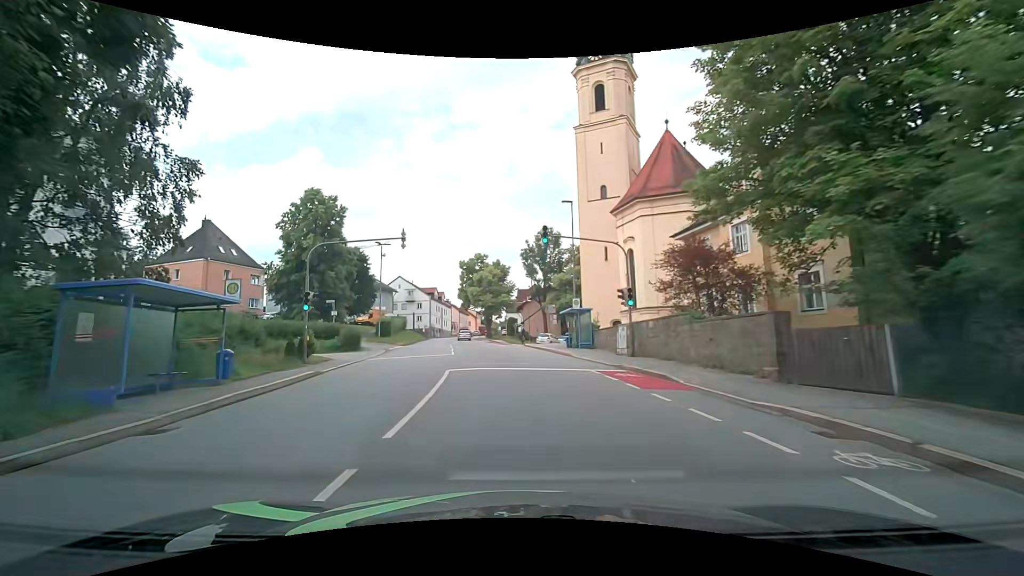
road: tertiary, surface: asphalt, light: Day
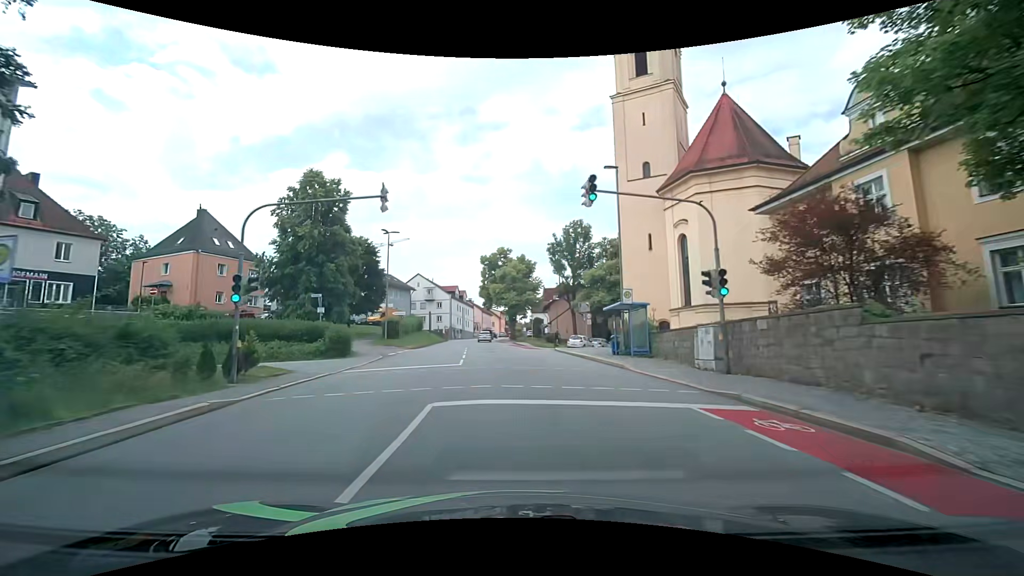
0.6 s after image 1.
(-0.1, +7.6) m; -2°
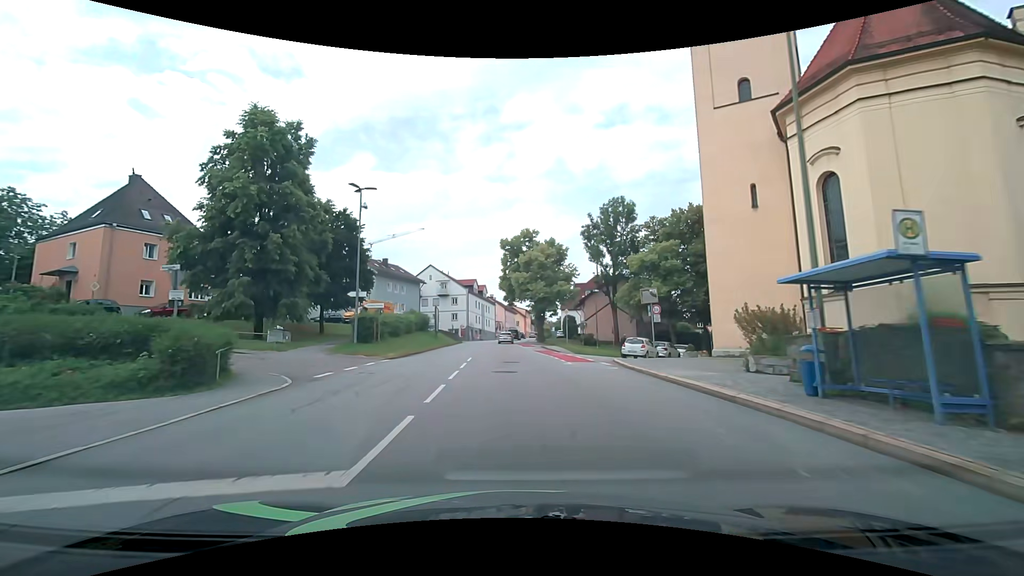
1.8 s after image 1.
(-0.4, +15.2) m; -3°
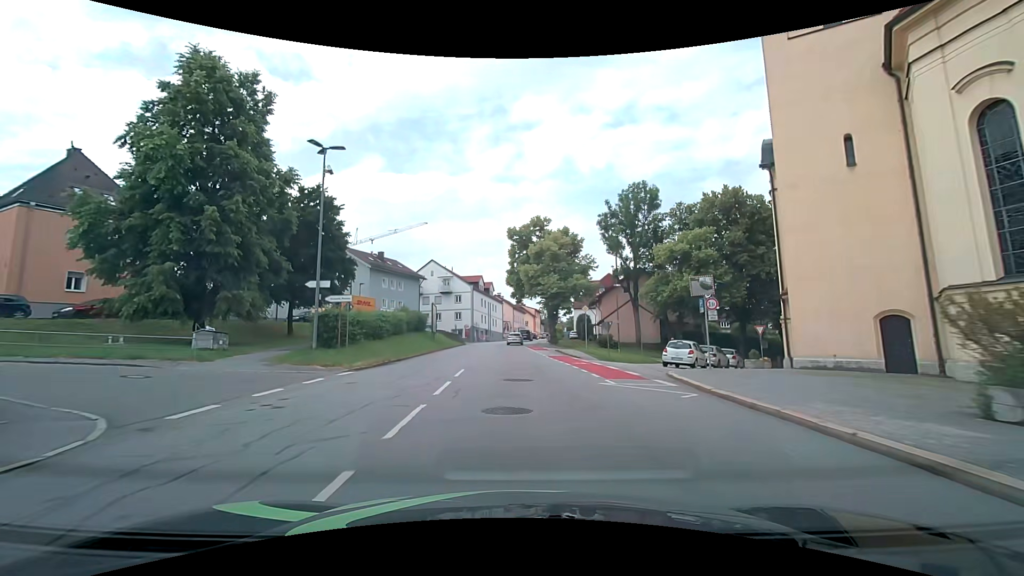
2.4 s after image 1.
(-0.1, +7.6) m; -2°
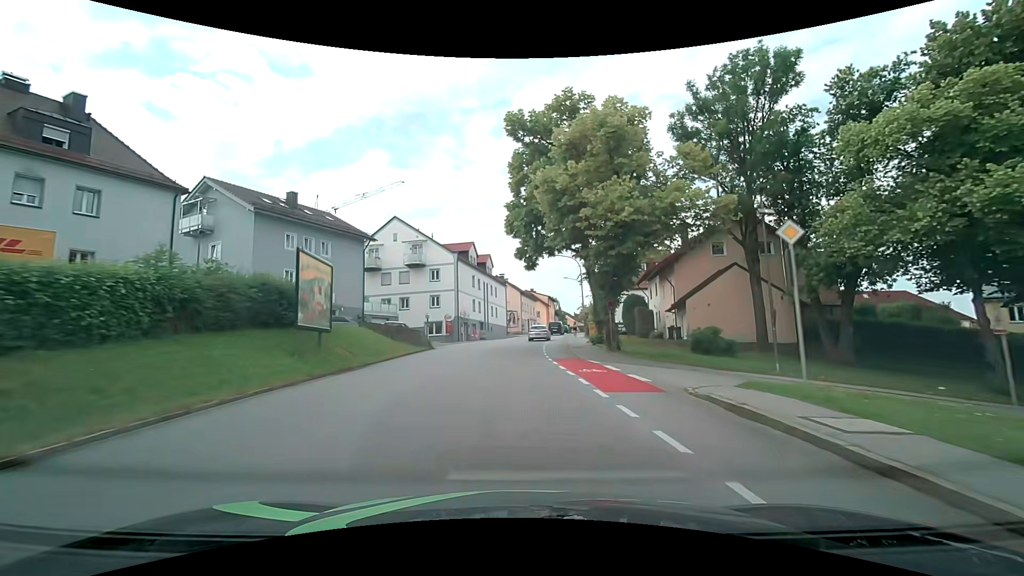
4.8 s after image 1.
(-0.2, +30.1) m; -1°
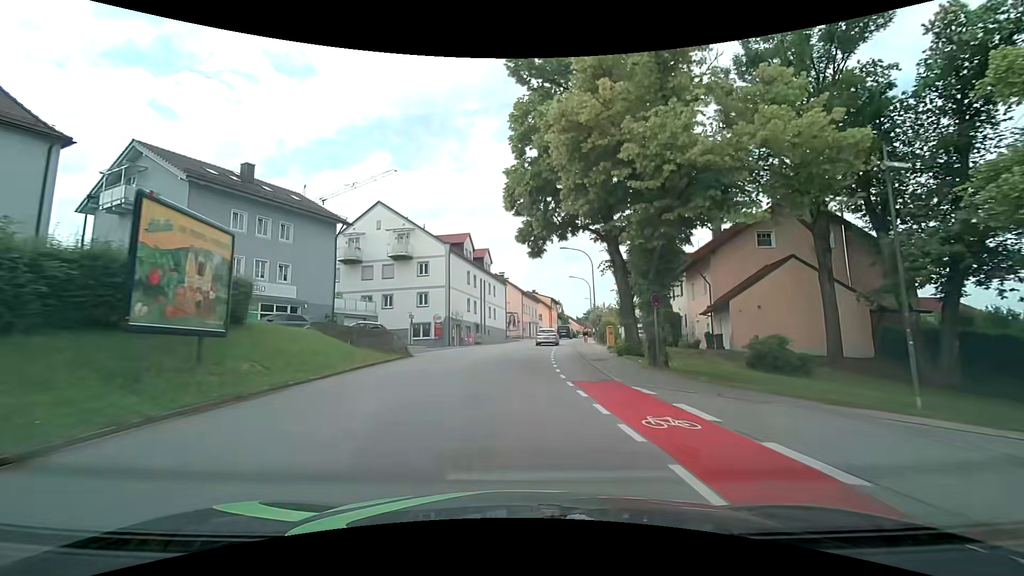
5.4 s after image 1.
(0.0, +7.4) m; 0°
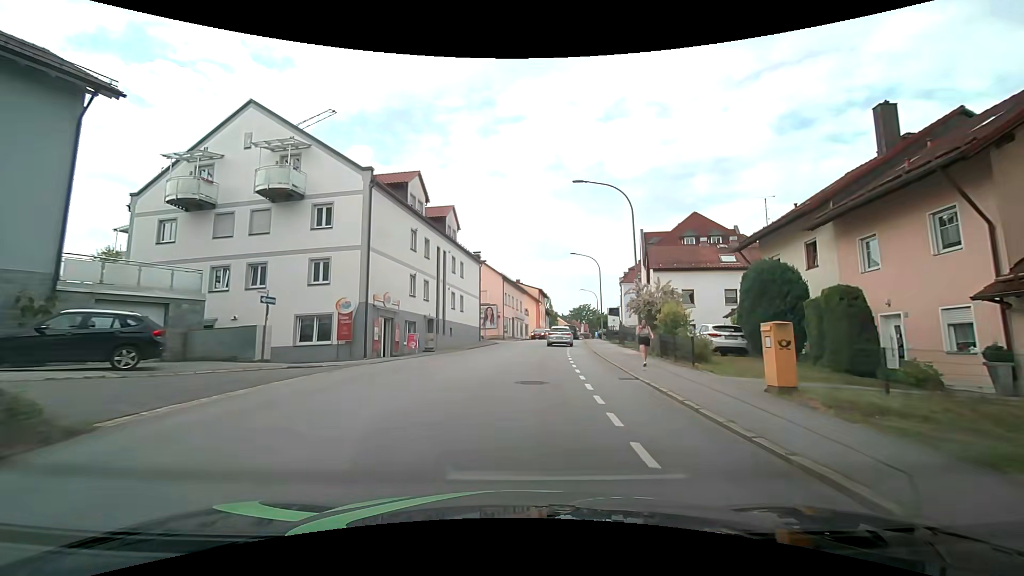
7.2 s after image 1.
(+0.1, +20.9) m; +1°
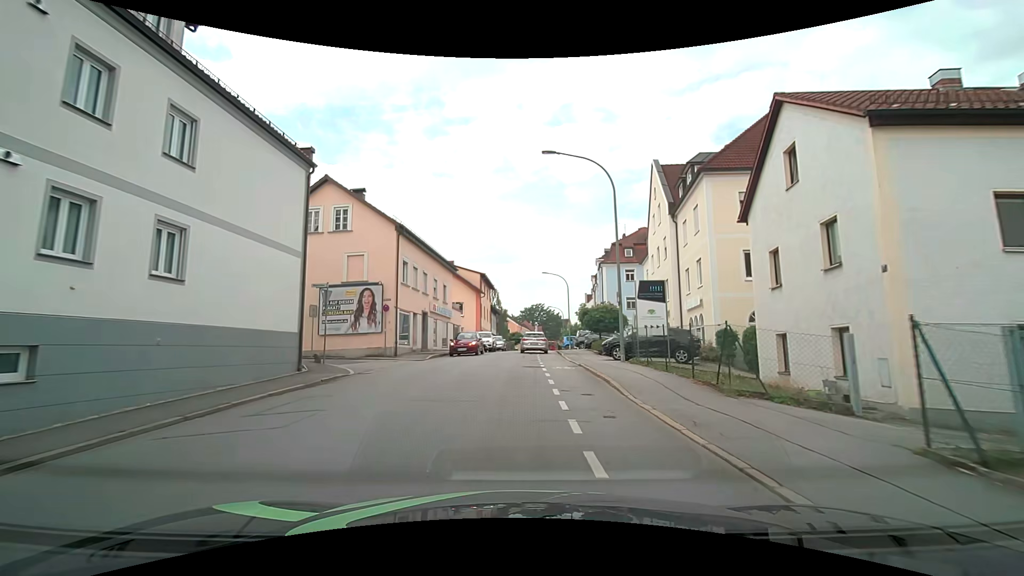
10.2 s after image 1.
(+2.4, +29.7) m; +7°
(0, +10) (0, +20) (0, +30) (+1, +40) (+1, +50) (+2, +60) (+2, +70) (+3, +80) (+3, +90) (+4, +100) m
